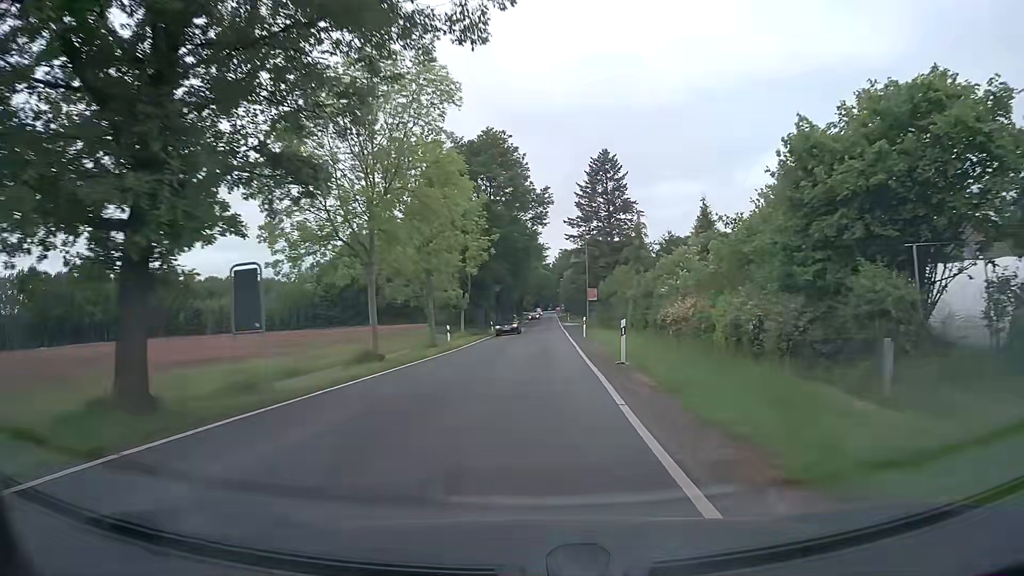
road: tertiary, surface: asphalt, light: Day
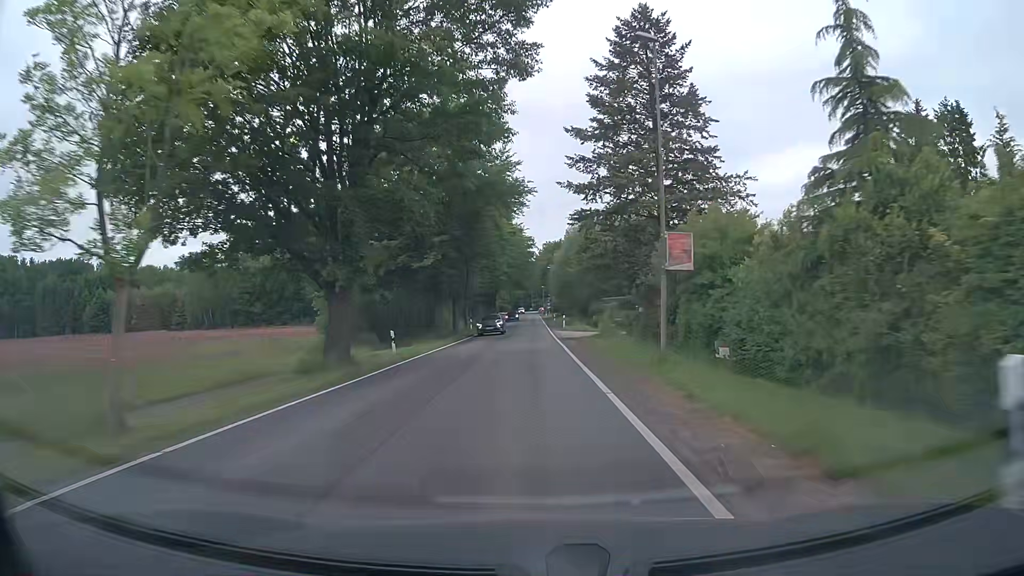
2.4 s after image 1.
(+1.0, +37.8) m; +1°
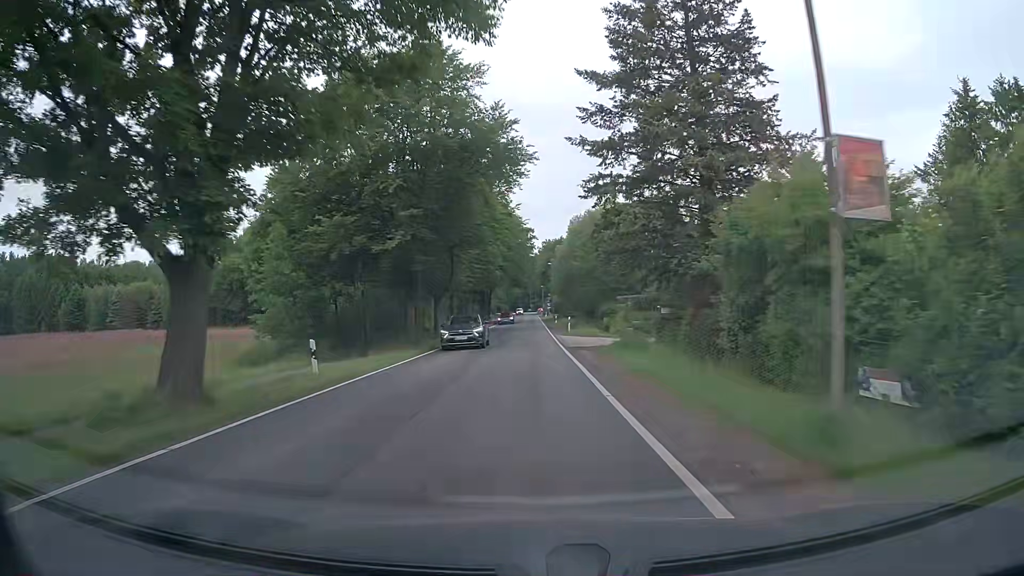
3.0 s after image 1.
(+0.1, +9.6) m; 0°
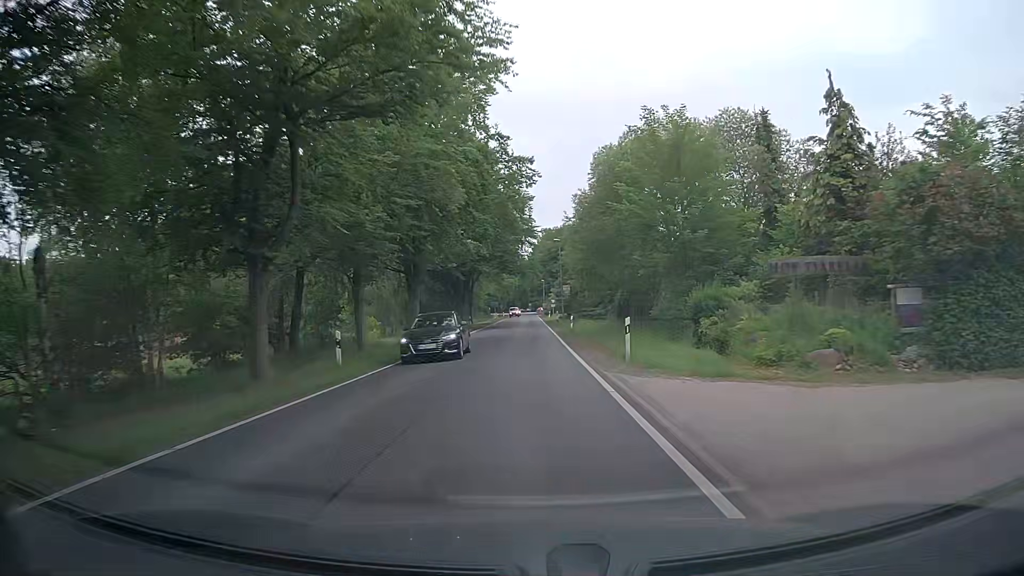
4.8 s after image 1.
(+0.2, +29.1) m; 0°
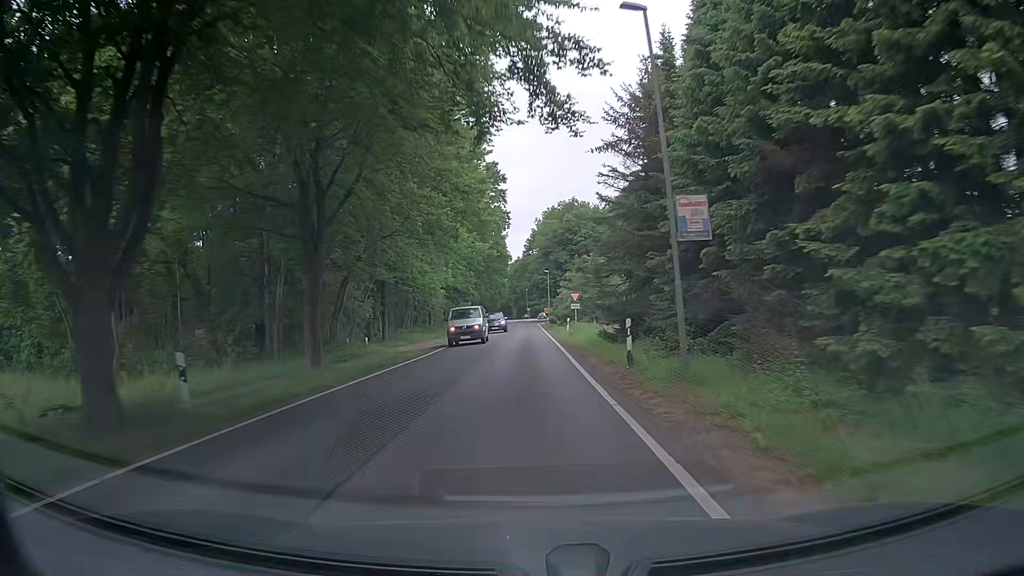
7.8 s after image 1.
(+0.6, +49.9) m; 0°
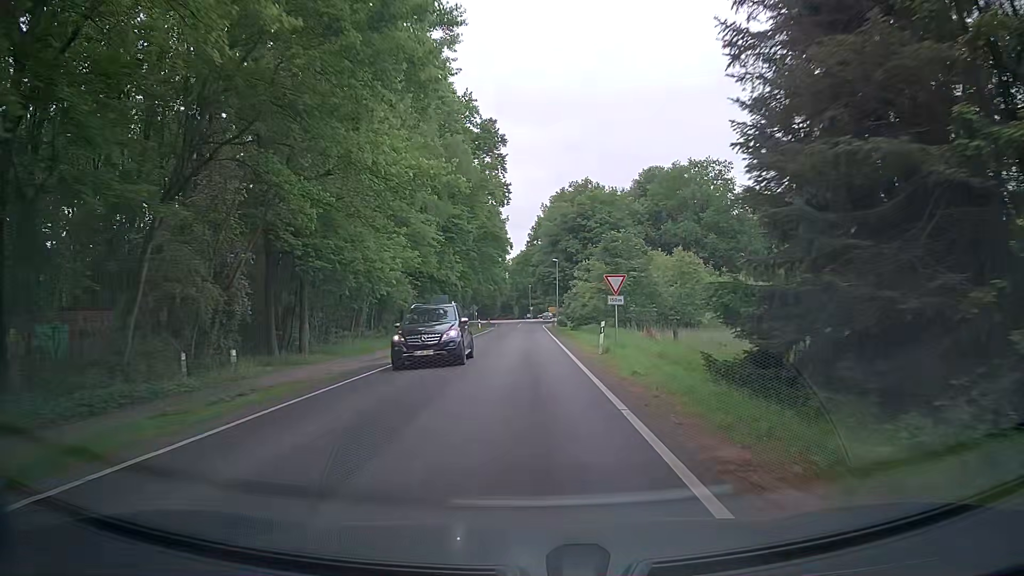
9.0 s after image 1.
(+0.1, +19.7) m; 0°
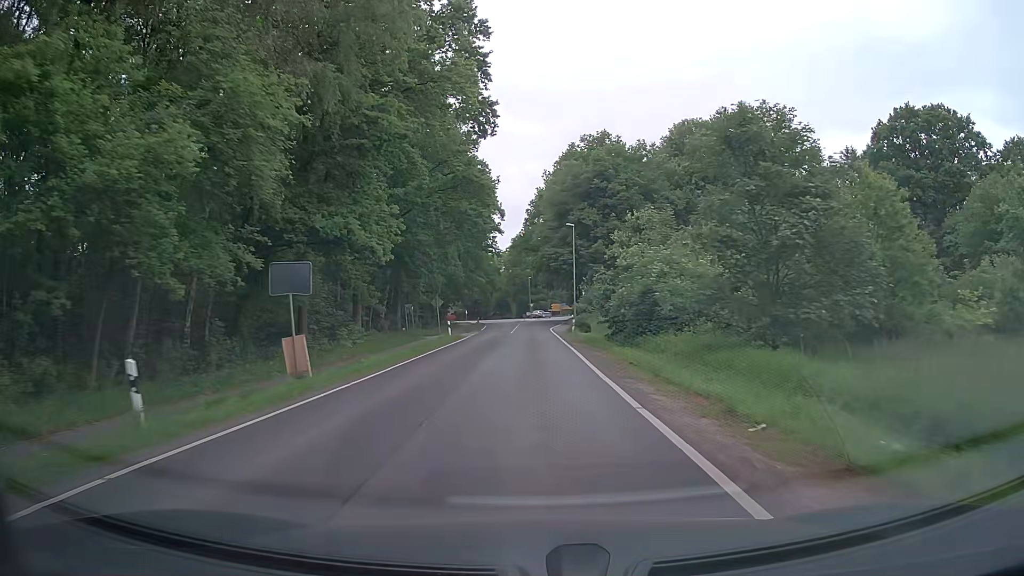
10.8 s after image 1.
(-0.2, +28.8) m; 0°
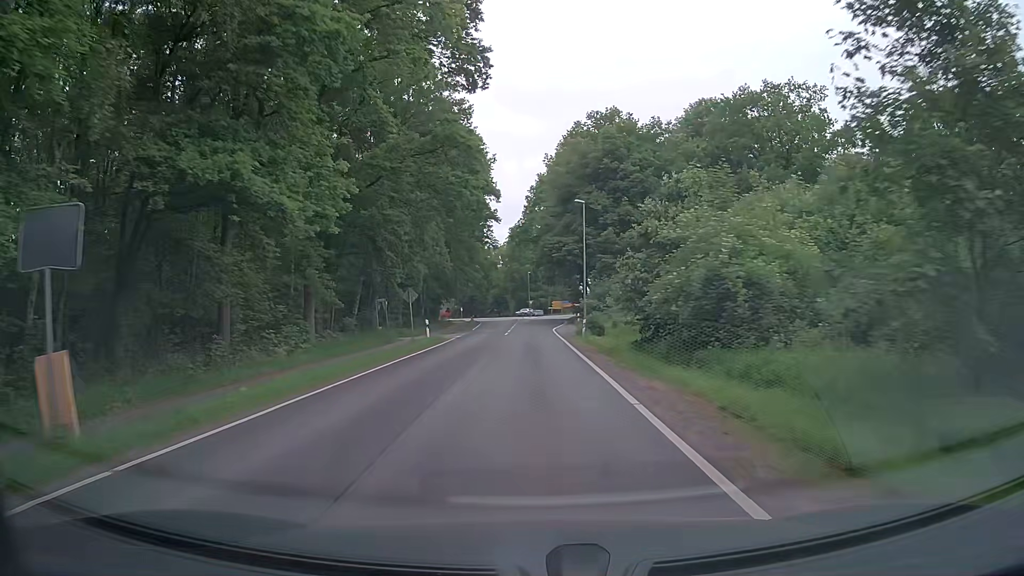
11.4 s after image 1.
(0.0, +9.4) m; 0°
(0, +10) (0, +20) (0, +30) (0, +40) (0, +50) (0, +60) (0, +70) (0, +80) (0, +90) (0, +100) m
